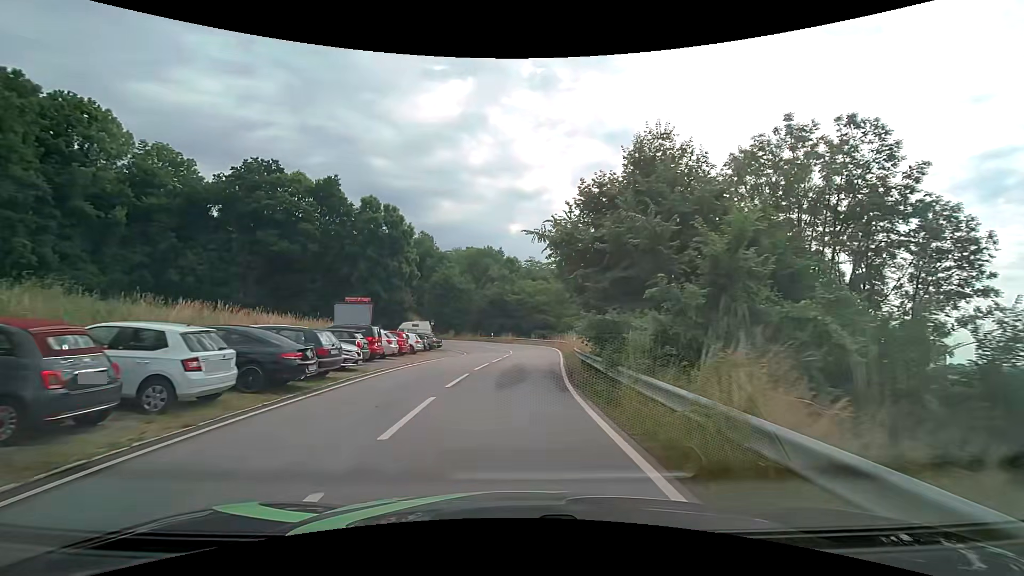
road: tertiary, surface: asphalt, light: Day
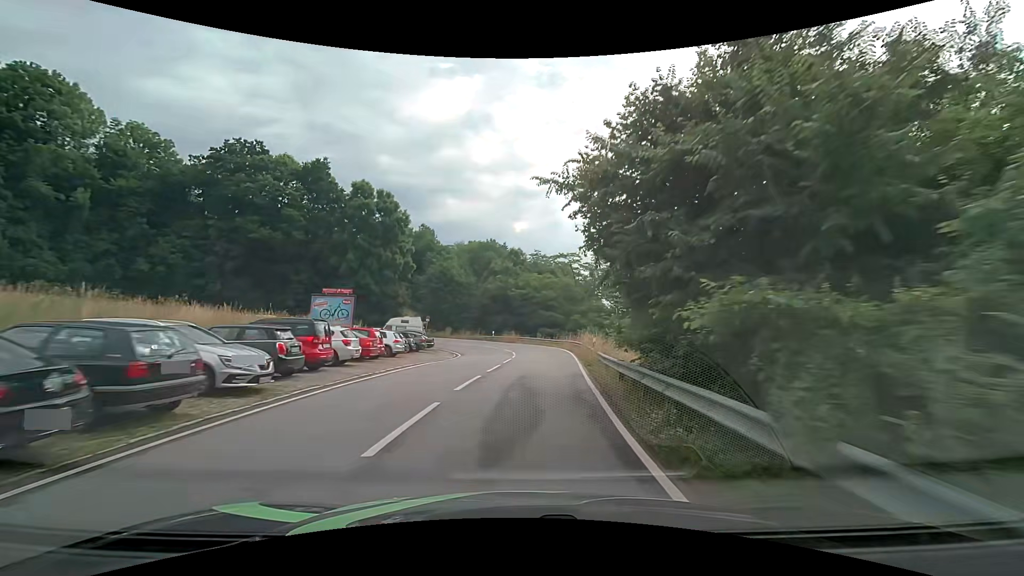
(-0.1, +6.9) m; 0°
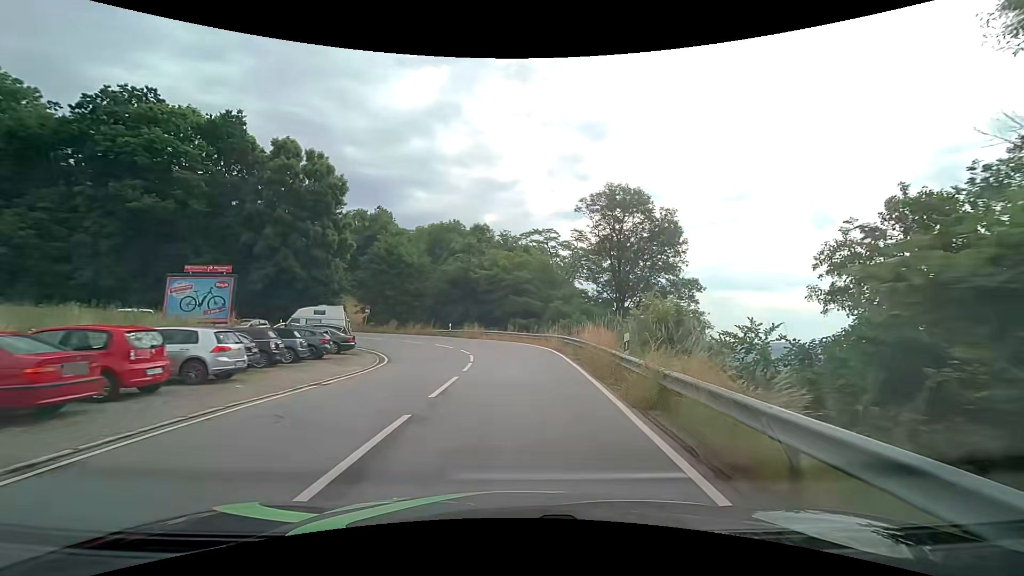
(+0.3, +13.5) m; +4°
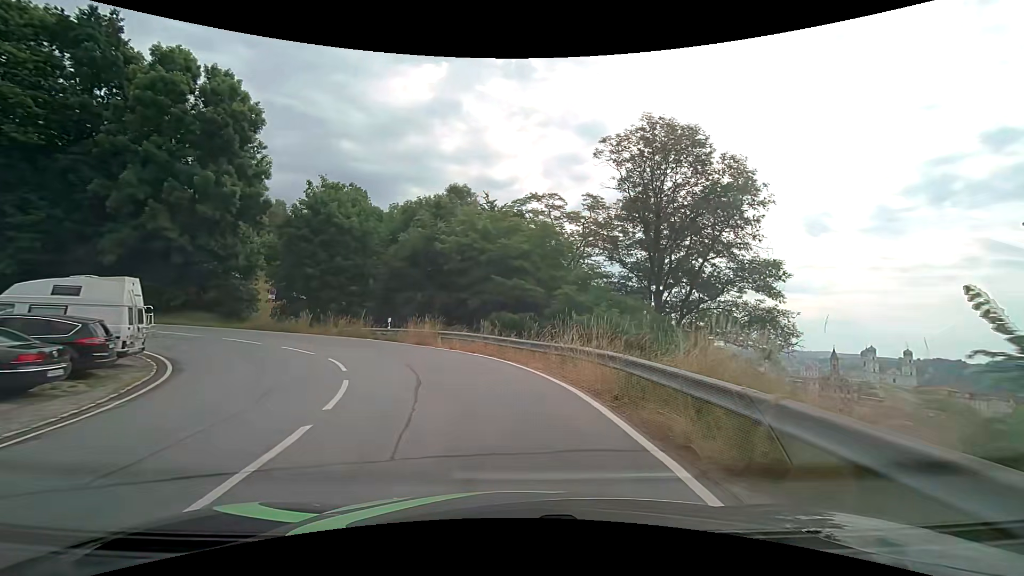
(+0.2, +17.8) m; 0°
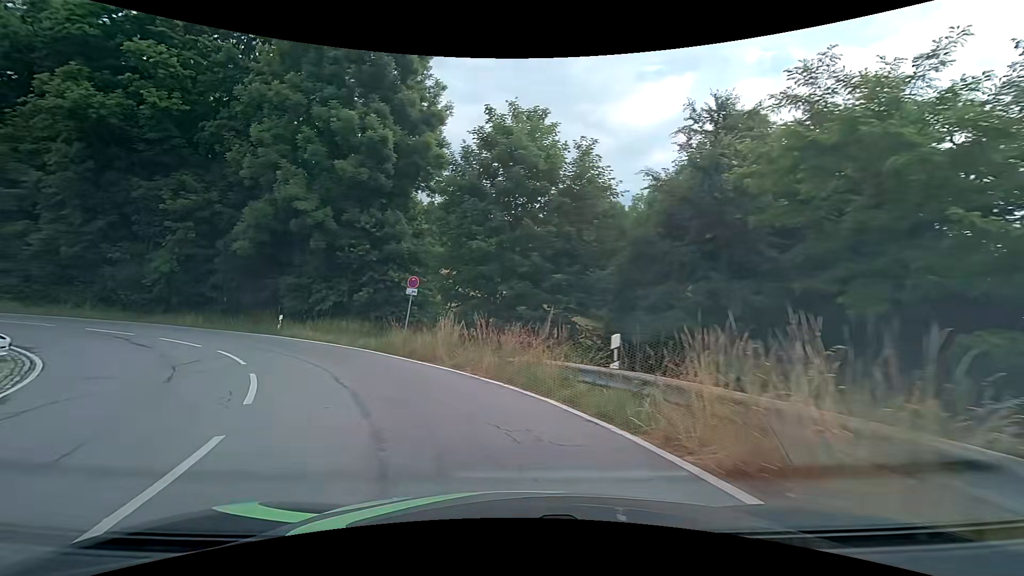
(-3.4, +18.5) m; -28°
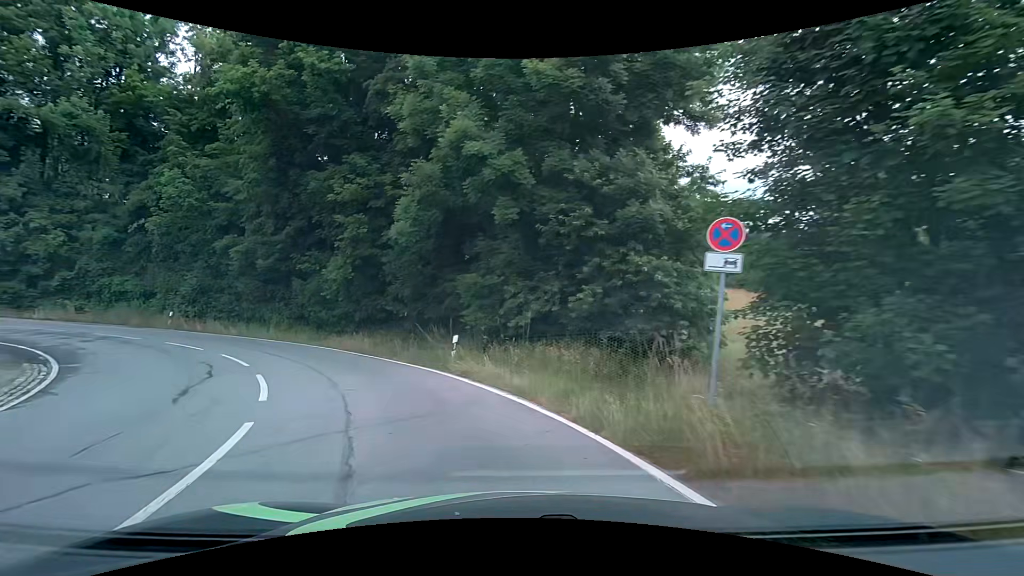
(-2.7, +11.9) m; -25°
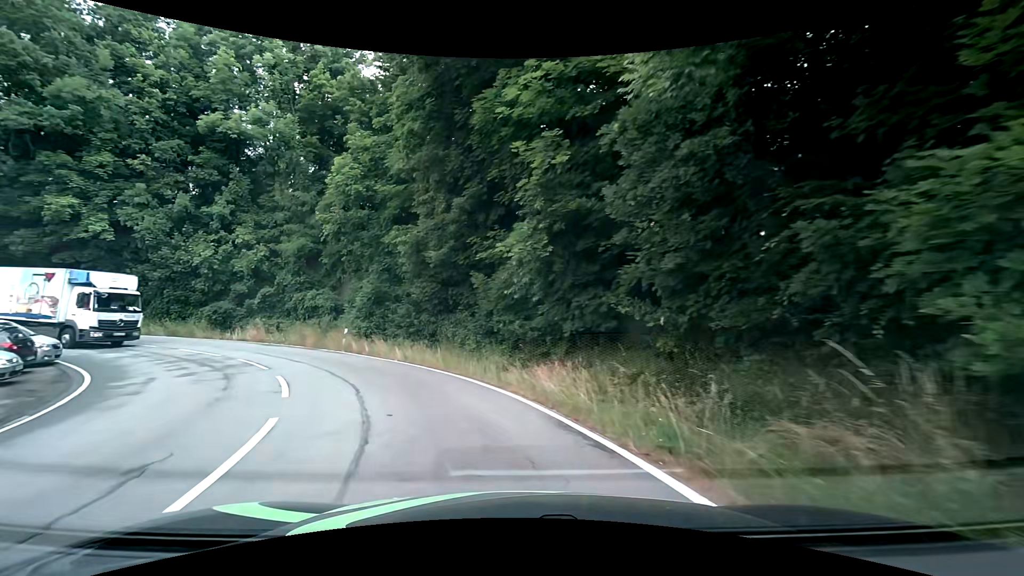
(-2.6, +11.6) m; -25°
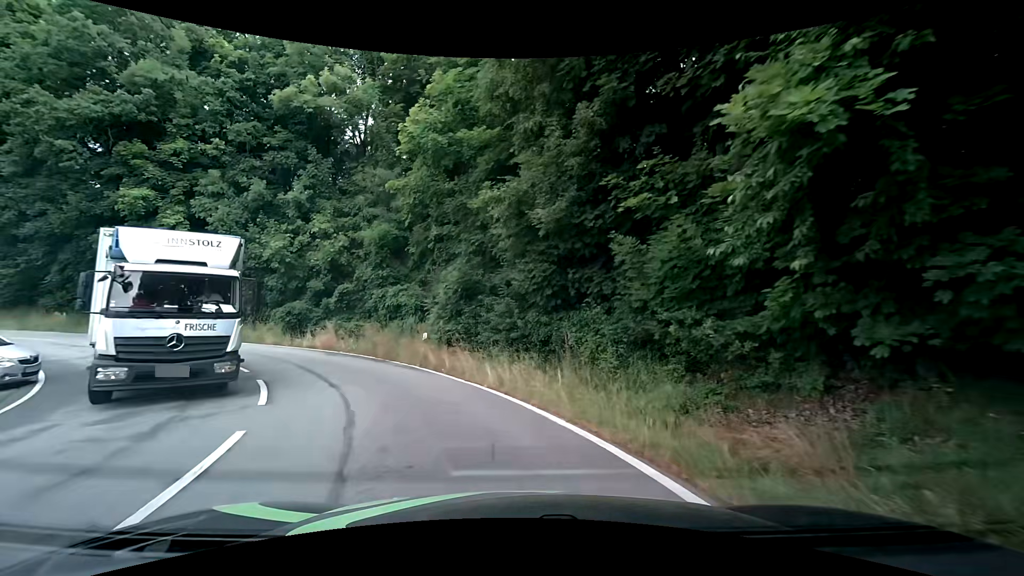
(-1.1, +7.7) m; -14°
(-1, +10) (-6, +18) (-14, +25) (-23, +29) (-33, +30) (-43, +28) (-52, +24) (-62, +21) (-71, +18) (-81, +17) m
